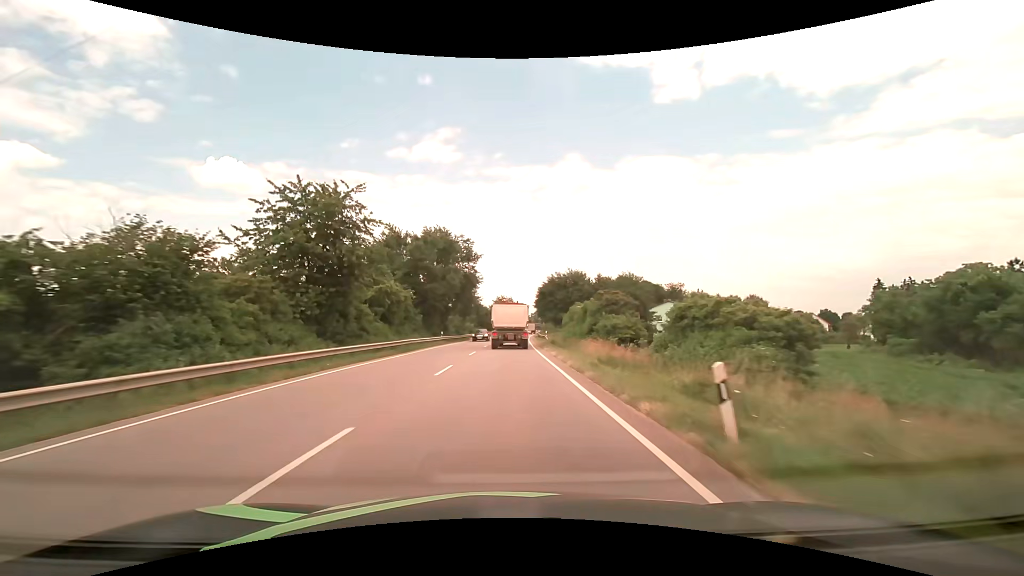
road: primary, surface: asphalt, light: Day
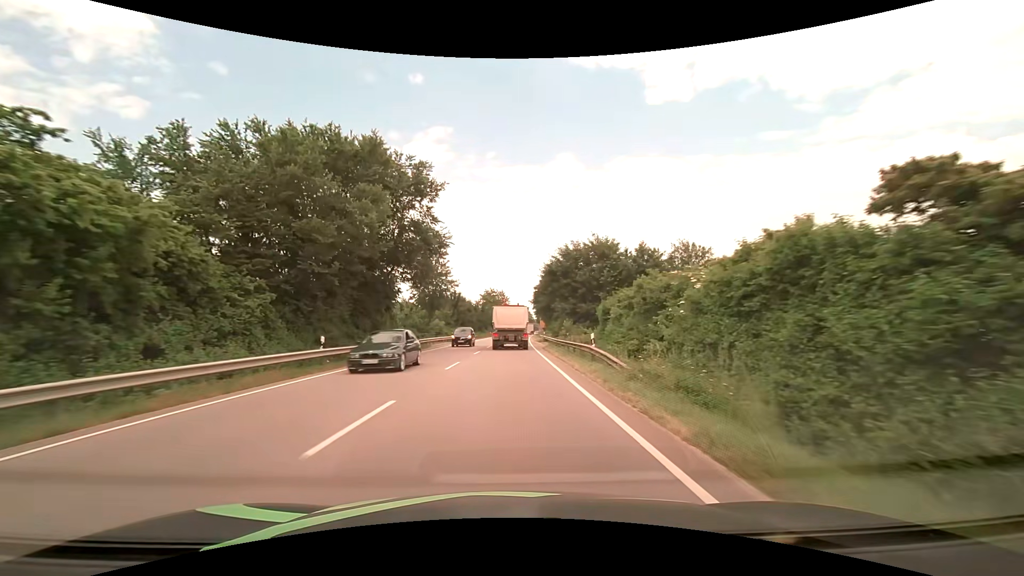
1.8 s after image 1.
(+0.3, +33.1) m; +1°
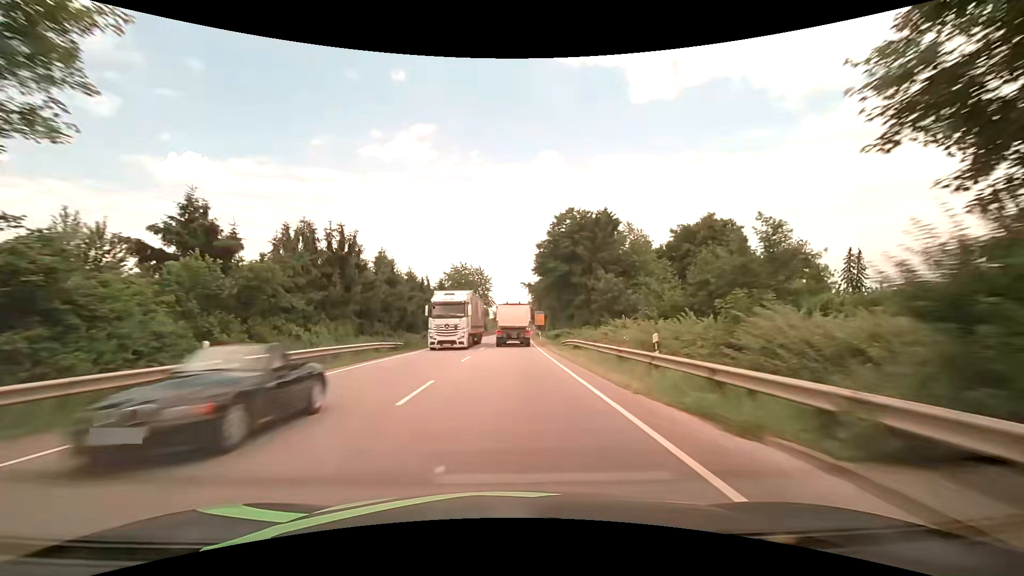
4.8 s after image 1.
(+0.5, +56.1) m; +2°
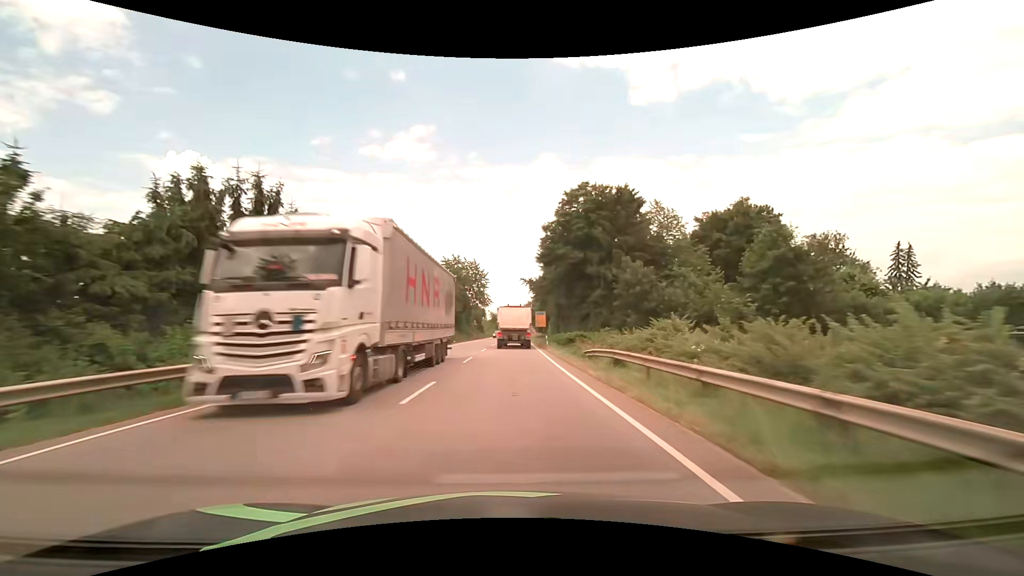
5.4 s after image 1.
(0.0, +11.4) m; +1°
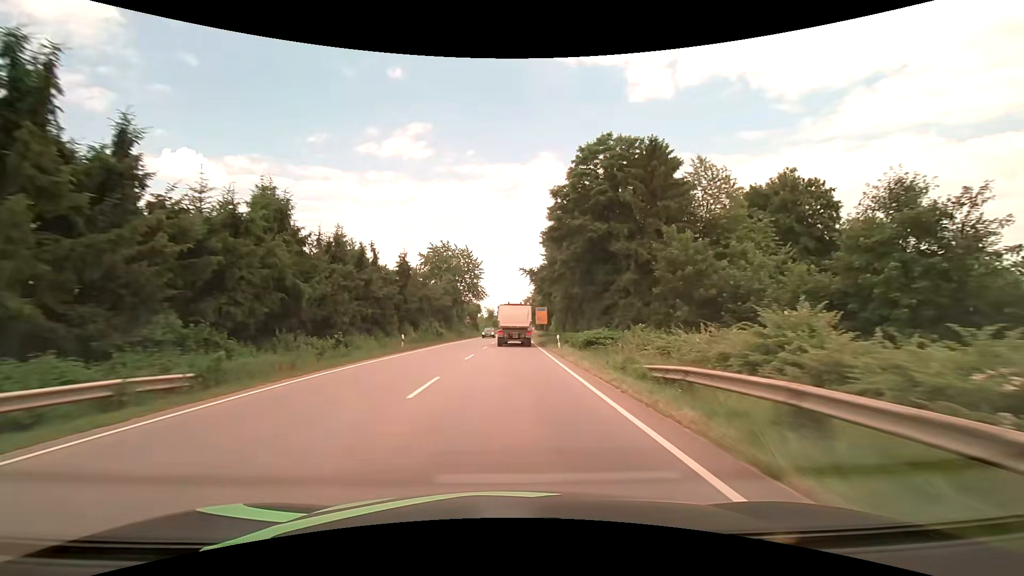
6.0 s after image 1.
(0.0, +11.5) m; 0°
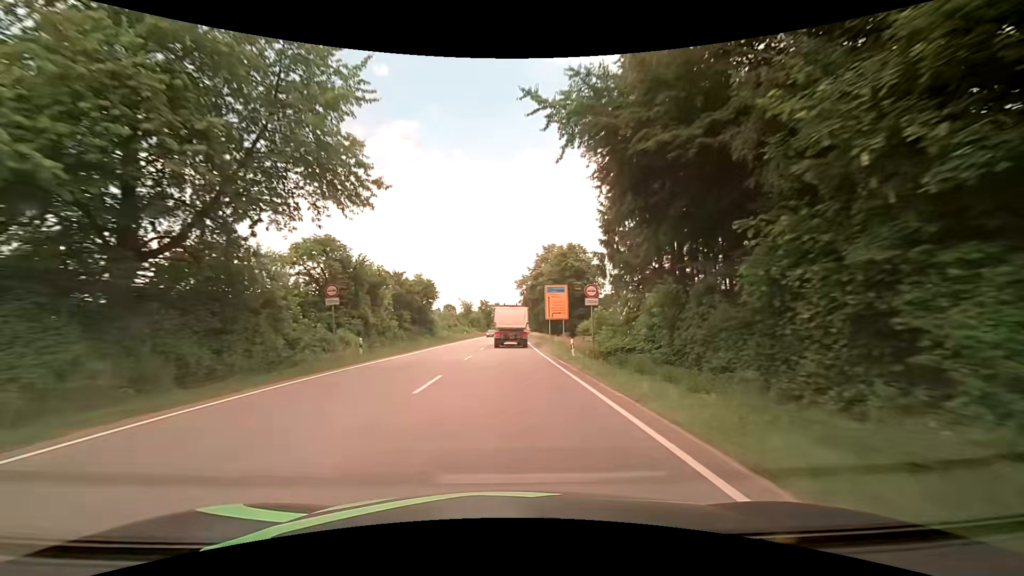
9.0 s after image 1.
(+0.5, +58.4) m; +1°
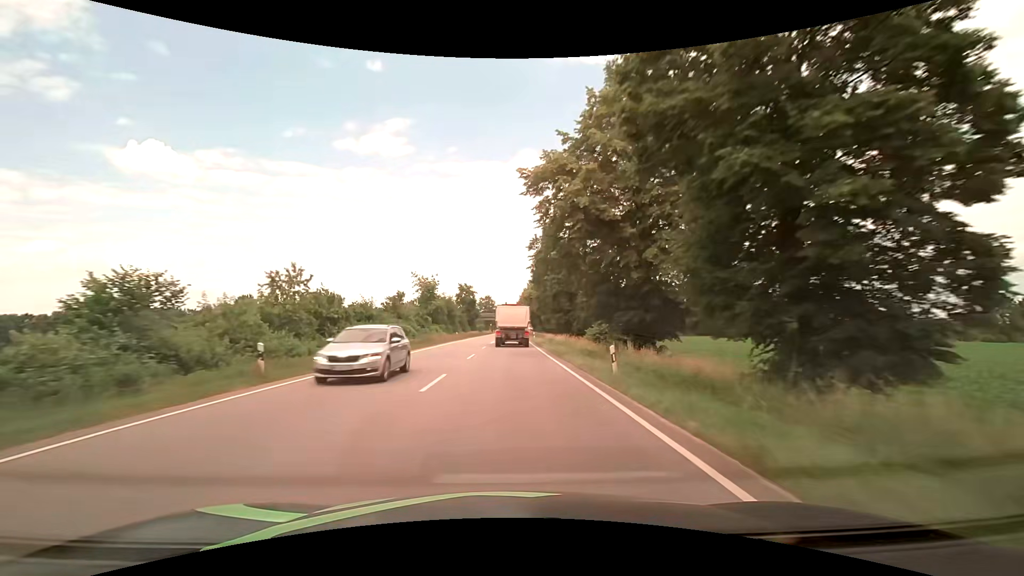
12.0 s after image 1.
(+0.1, +59.5) m; 0°
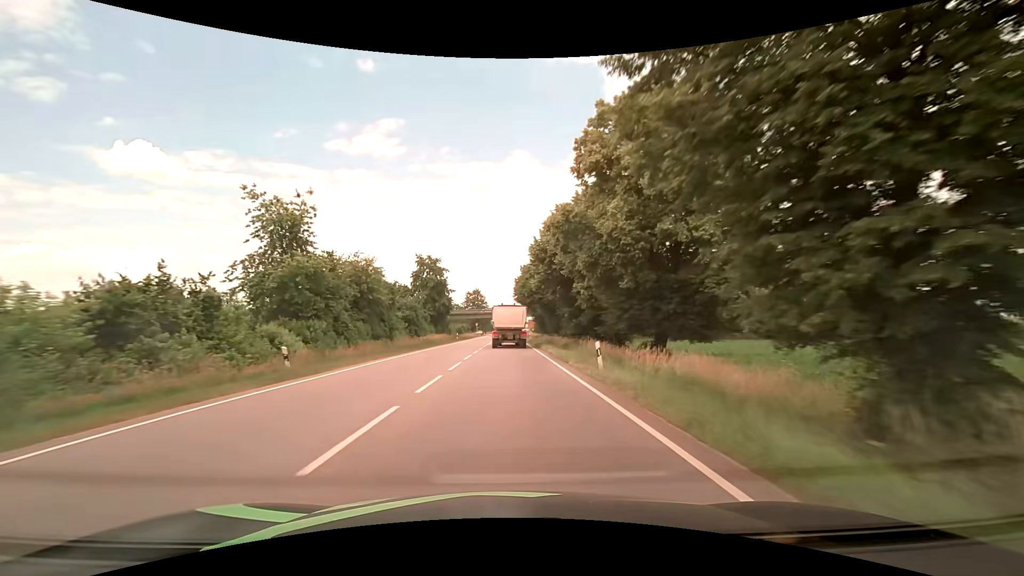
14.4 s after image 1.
(+1.1, +47.8) m; +2°
(0, +10) (0, +20) (0, +30) (0, +40) (0, +50) (0, +60) (0, +70) (0, +80) (0, +90) (0, +100) m
